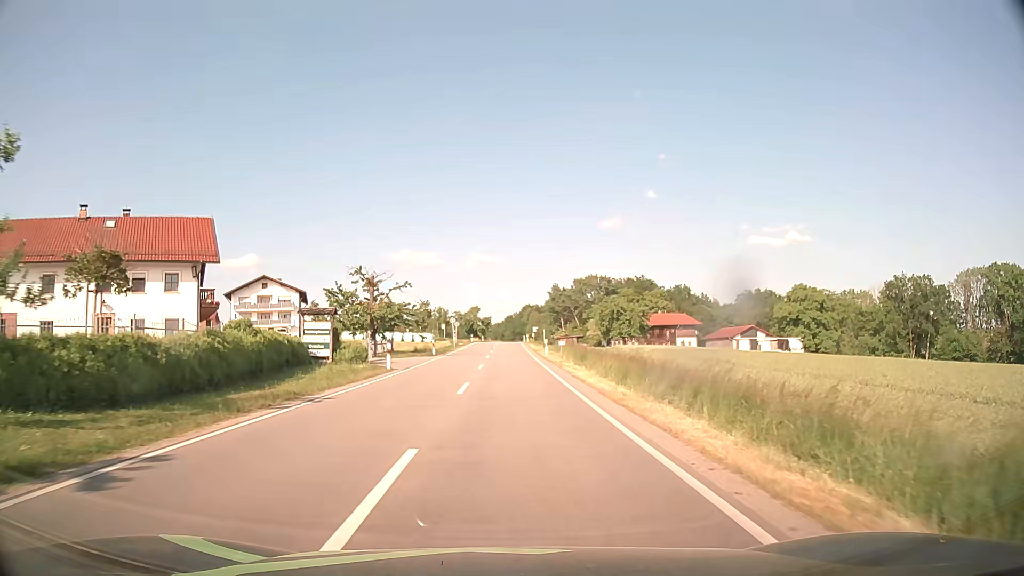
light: Day
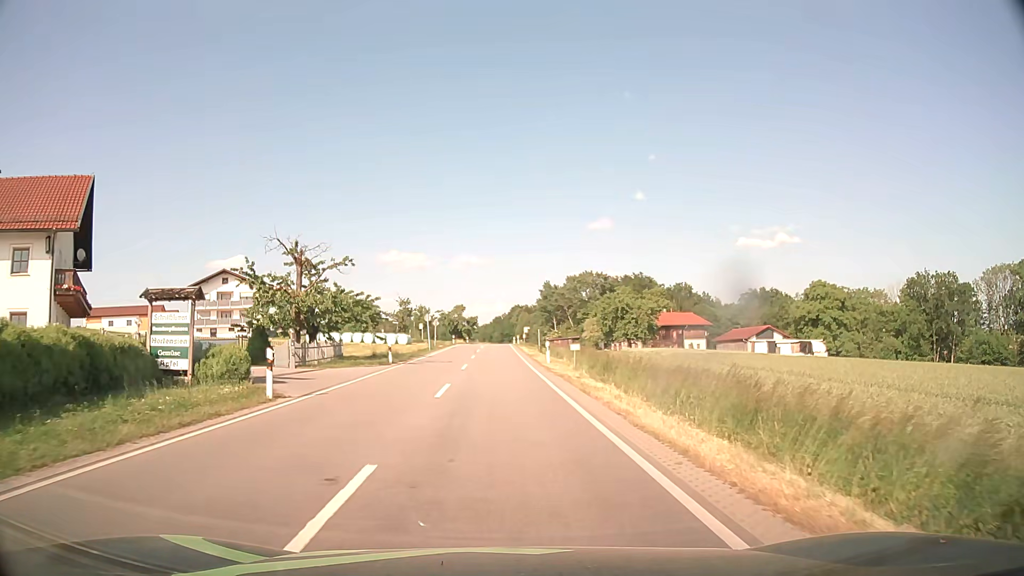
(+0.1, +12.7) m; +1°
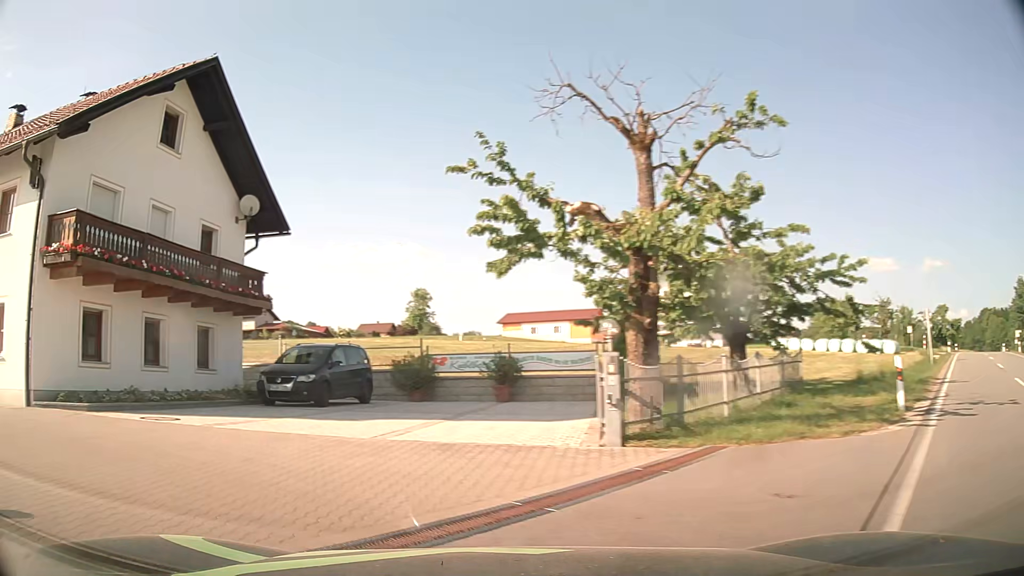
(-2.6, +19.0) m; -39°
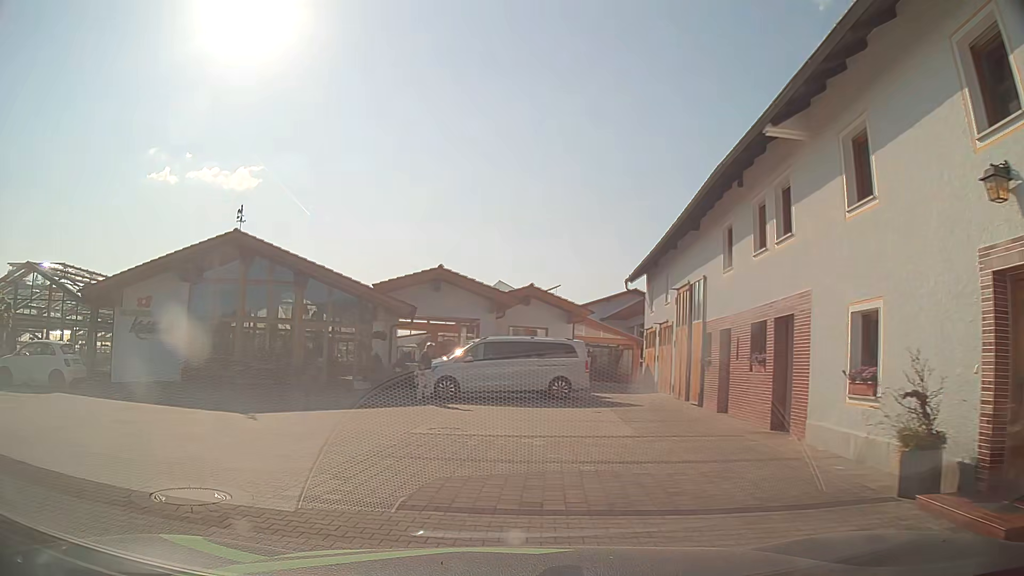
(-9.3, +7.9) m; -87°
